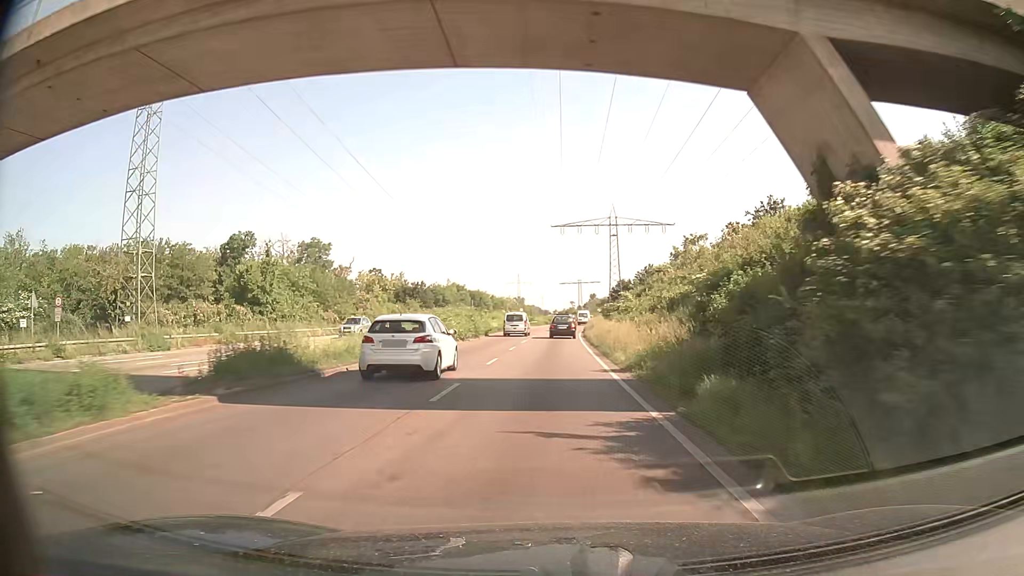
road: trunk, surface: asphalt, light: Day
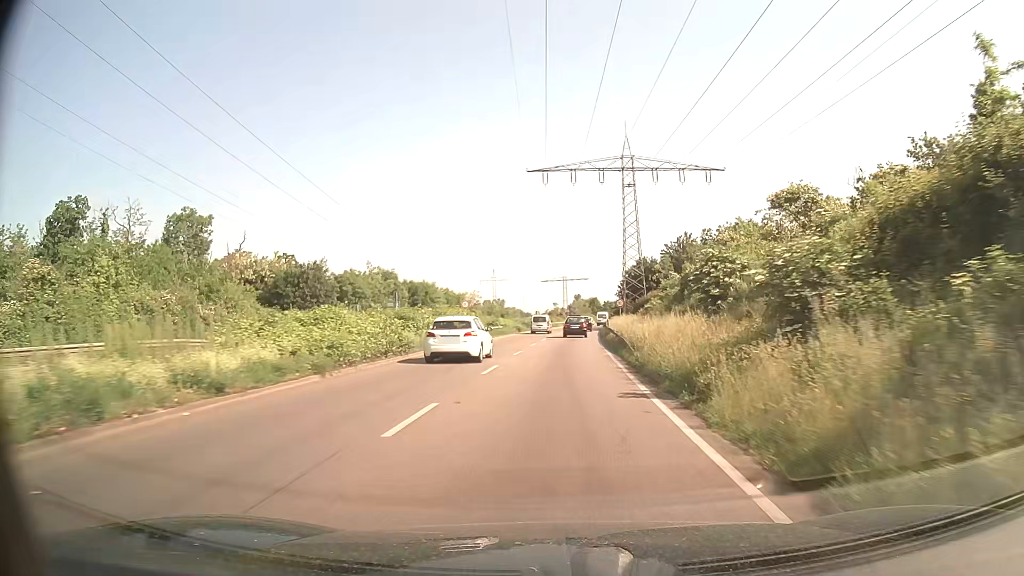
(+0.5, +49.4) m; +2°
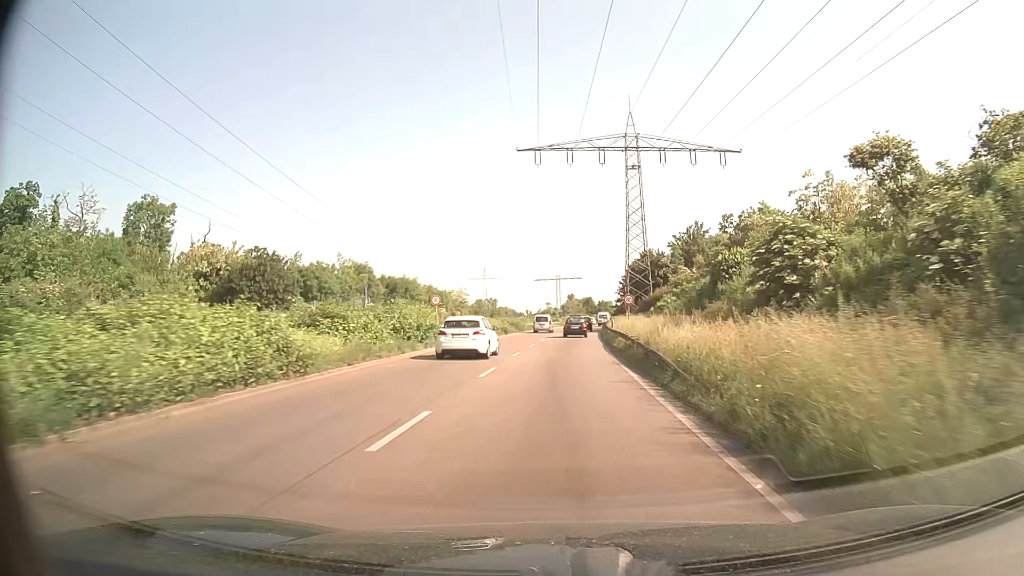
(0.0, +9.9) m; +1°
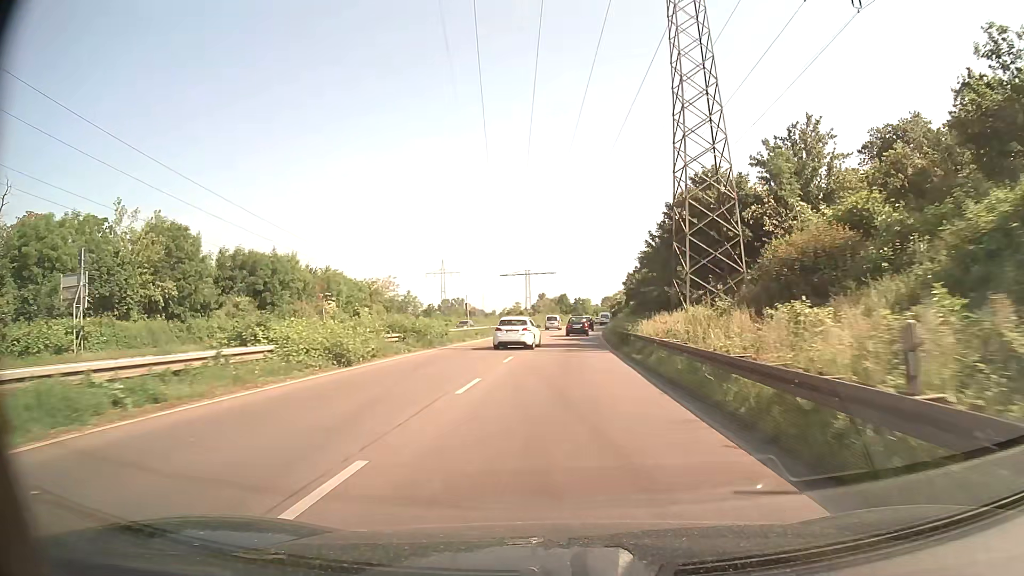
(+0.8, +39.5) m; +2°
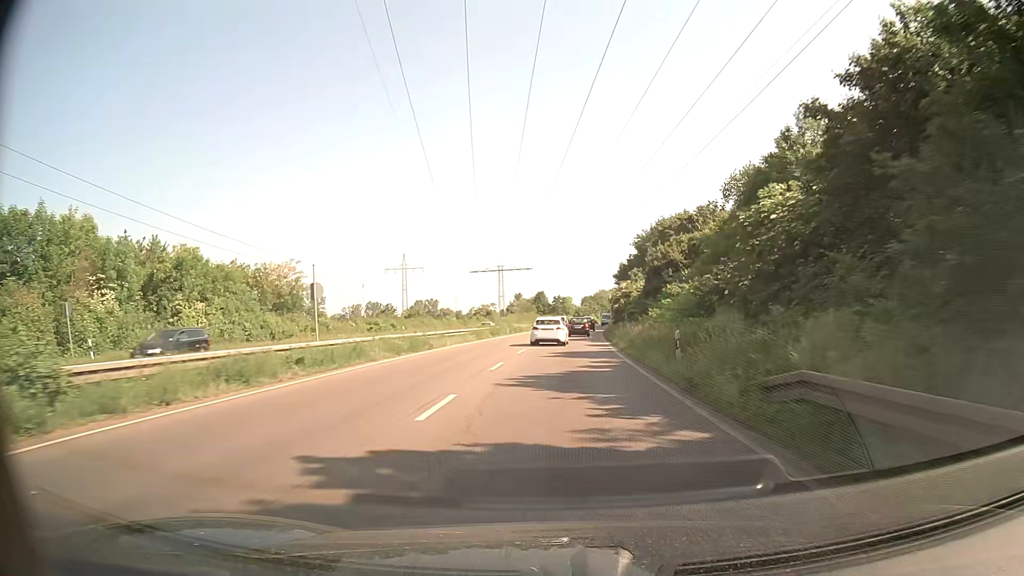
(+0.5, +30.3) m; +2°
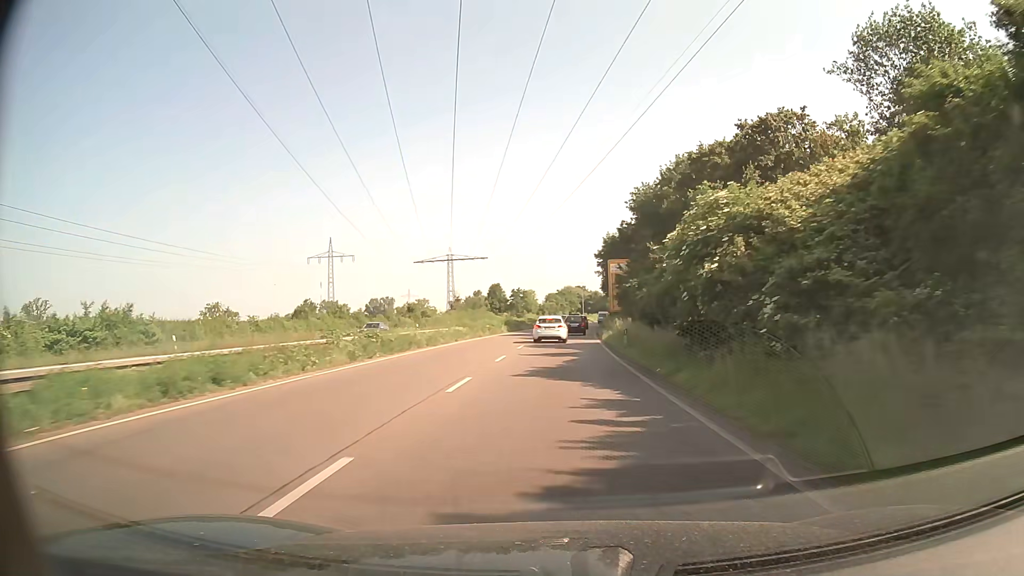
(+1.2, +41.7) m; +3°
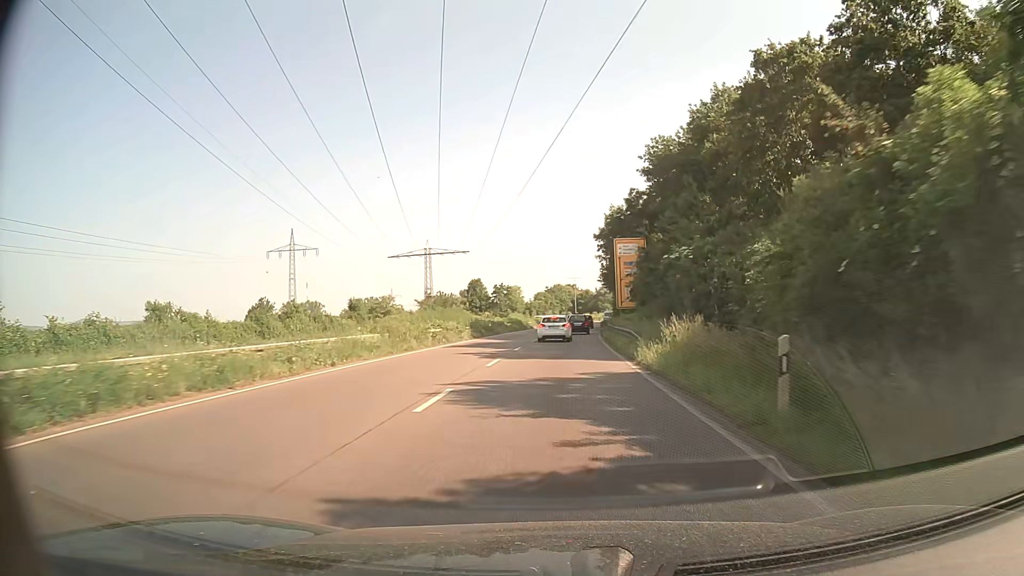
(+0.2, +20.8) m; +1°
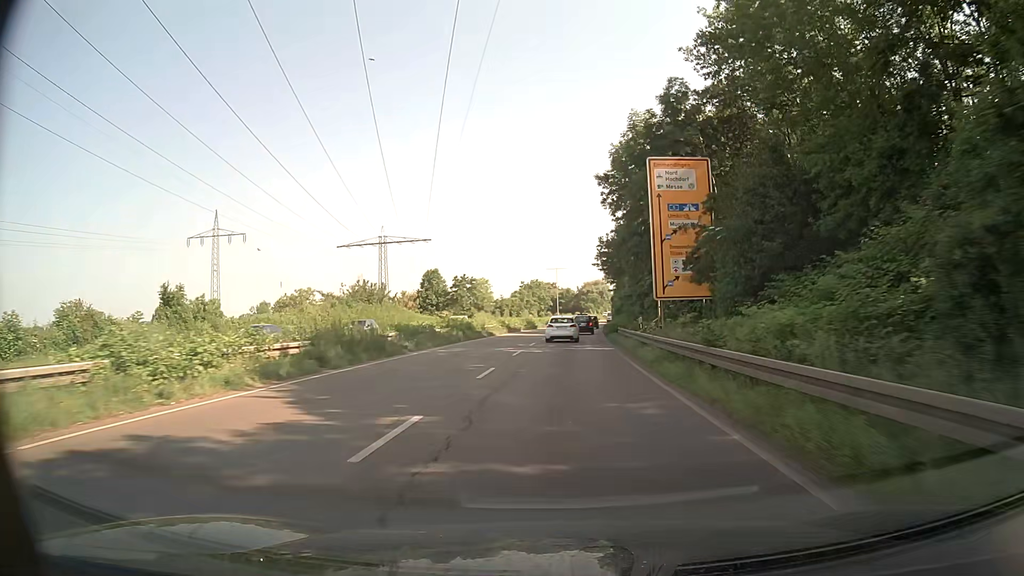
(+0.4, +30.3) m; +1°
(0, +10) (0, +20) (+1, +30) (+1, +40) (+2, +50) (+3, +60) (+4, +70) (+5, +80) (+6, +90) (+7, +100) m
